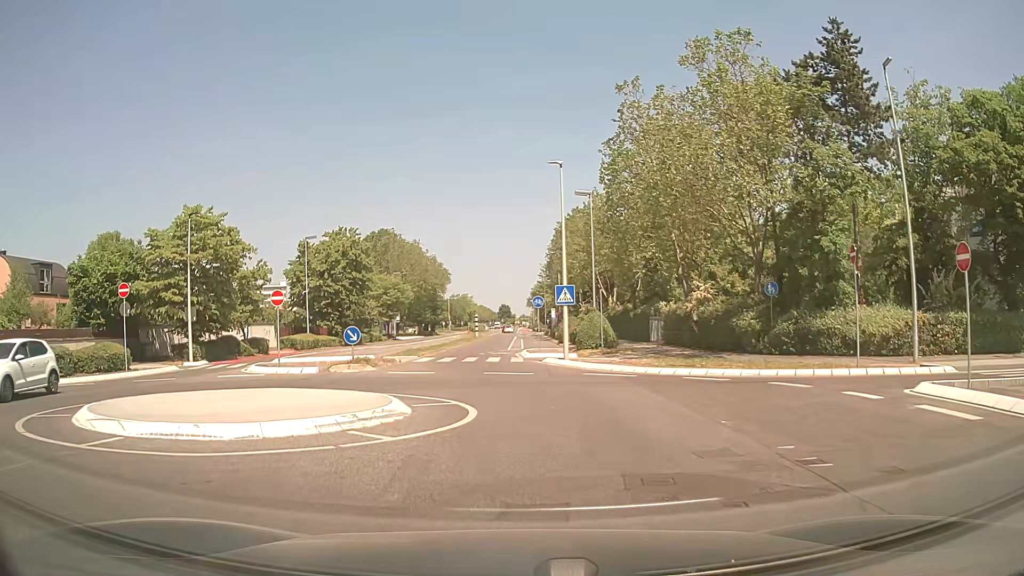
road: secondary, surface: asphalt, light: Day
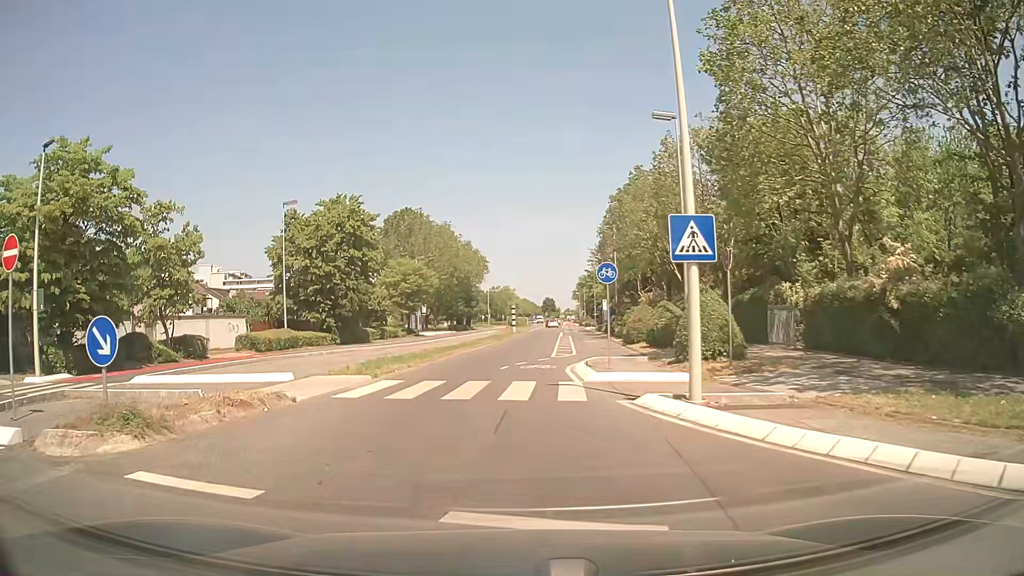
(-0.1, +16.2) m; -4°
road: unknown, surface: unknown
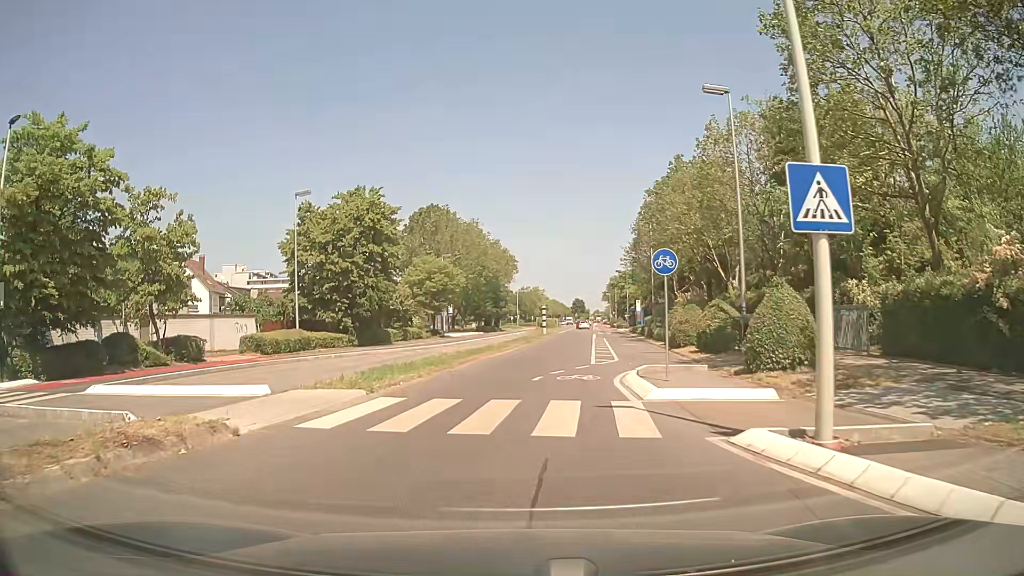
(-0.1, +3.8) m; -2°
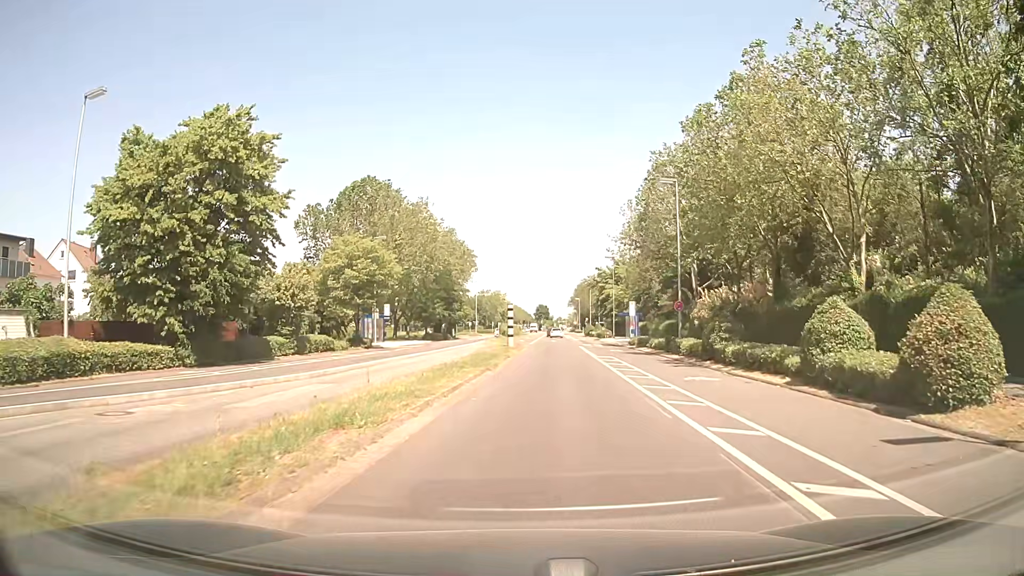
(+0.3, +22.3) m; +4°
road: secondary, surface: asphalt
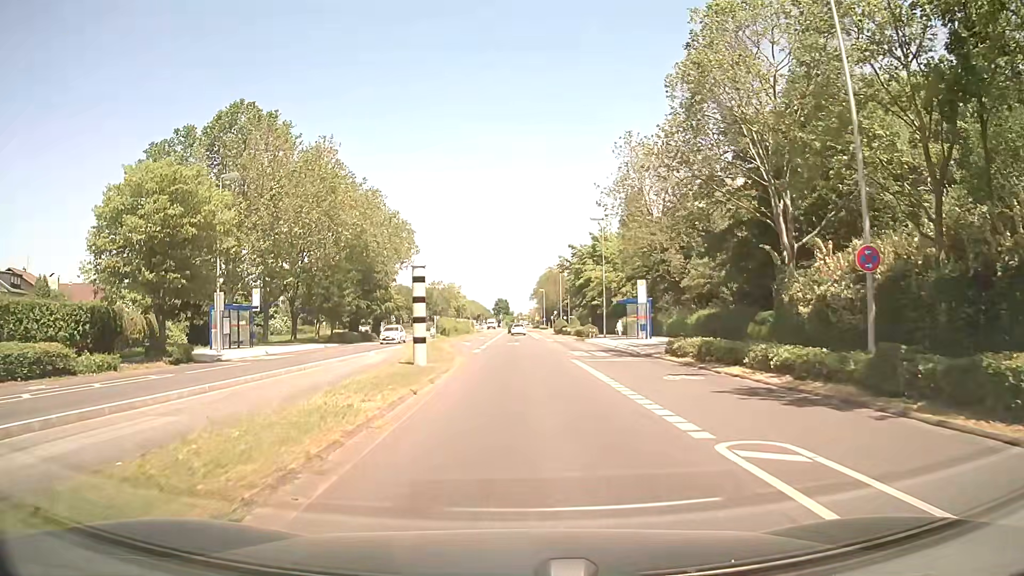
(+1.0, +27.1) m; +3°
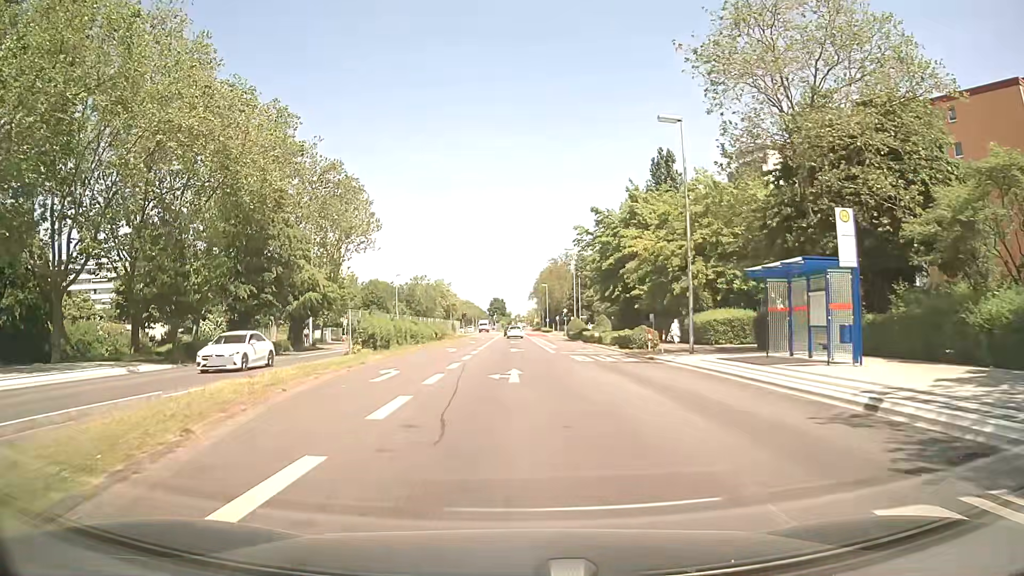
(-0.2, +29.3) m; 0°
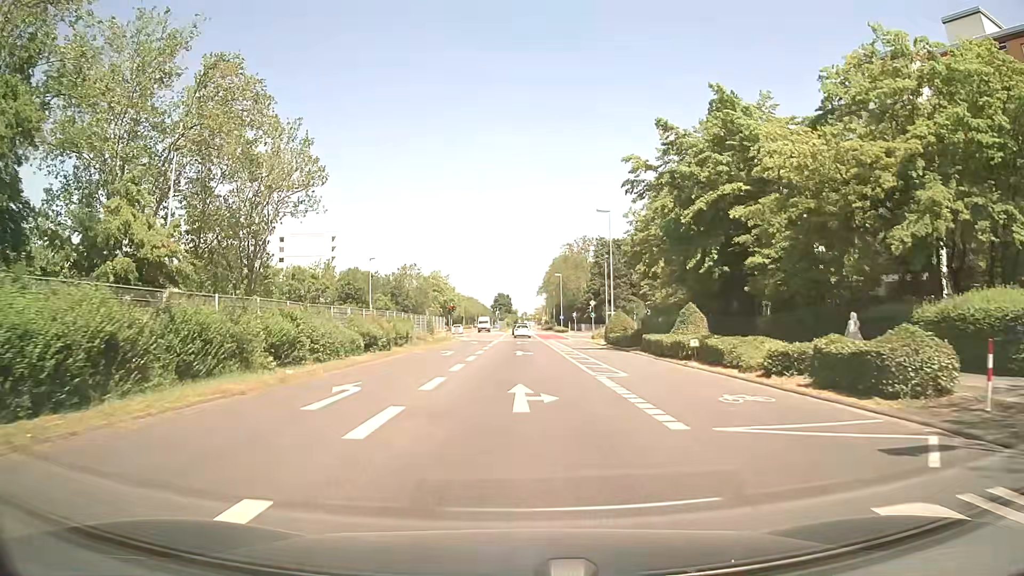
(-0.1, +26.0) m; -1°
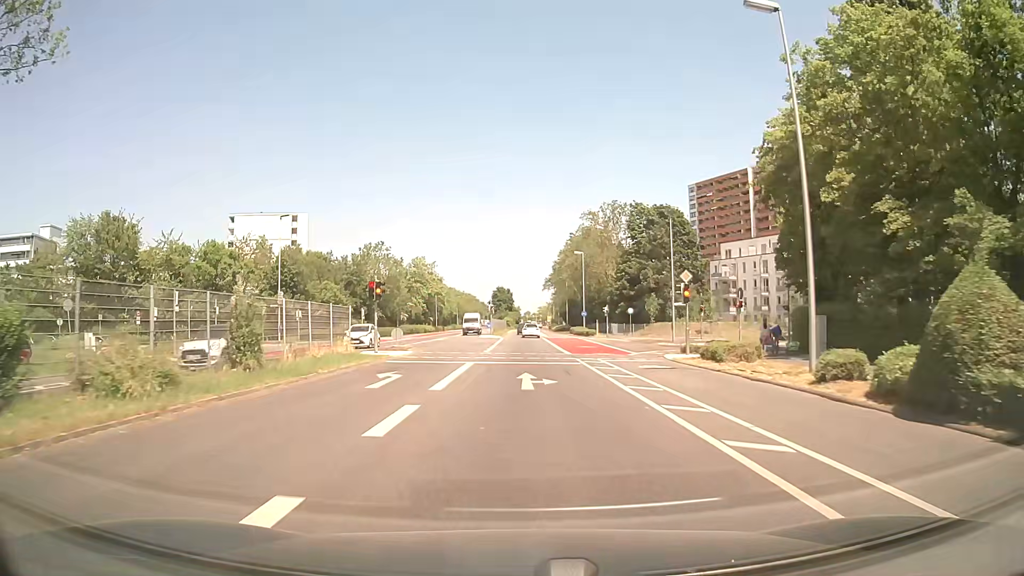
(0.0, +36.4) m; 0°
(0, +10) (0, +20) (0, +30) (0, +40) (0, +50) (0, +60) (0, +70) (0, +80) (0, +90) (0, +100) m
